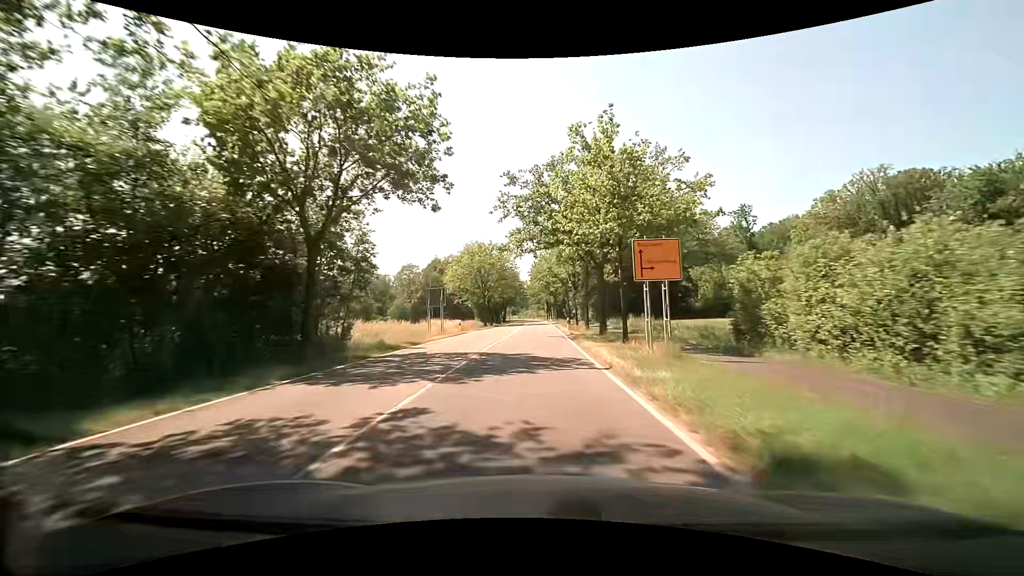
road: secondary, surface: asphalt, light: Day
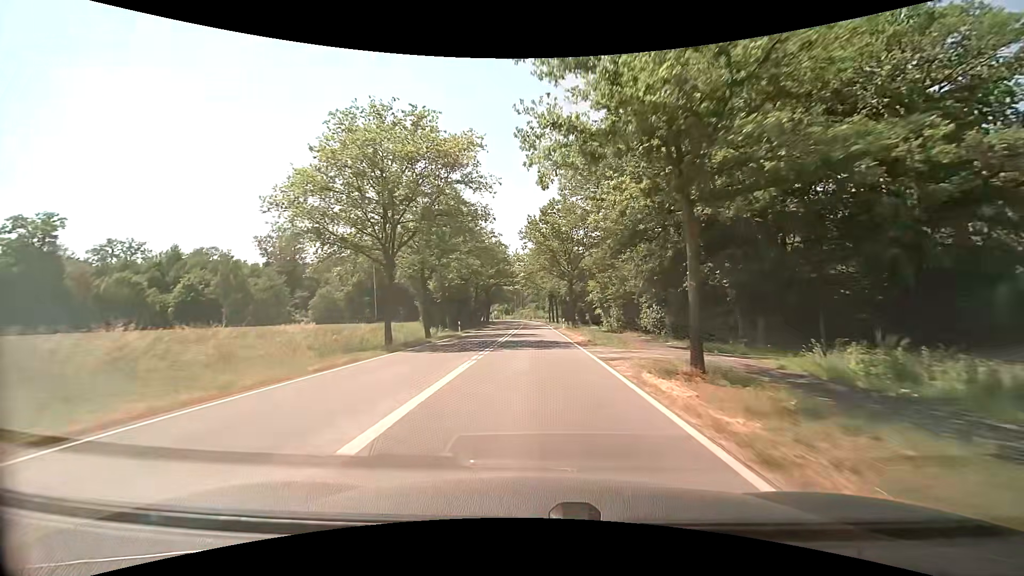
(-0.1, +49.4) m; 0°
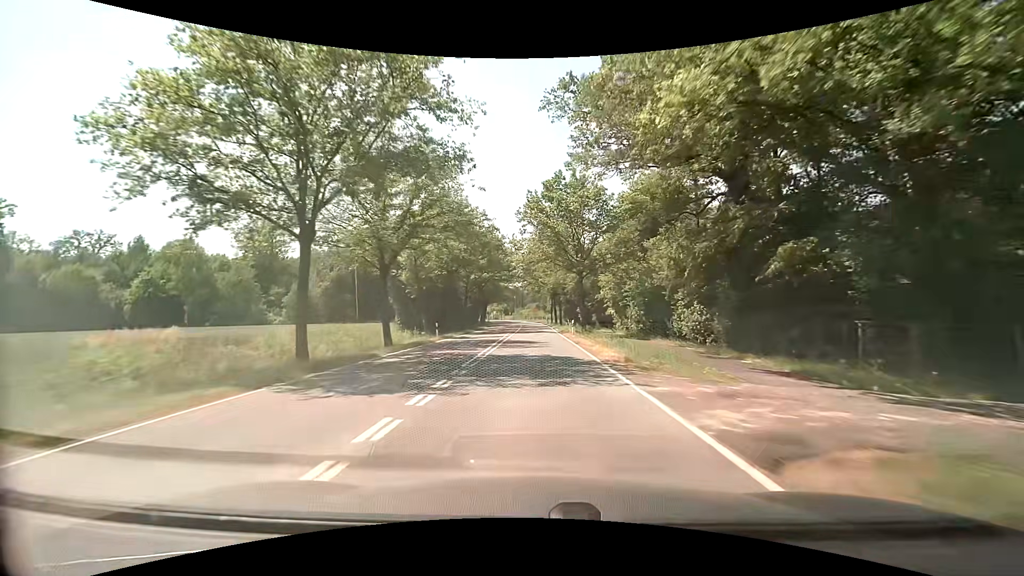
(0.0, +10.3) m; 0°
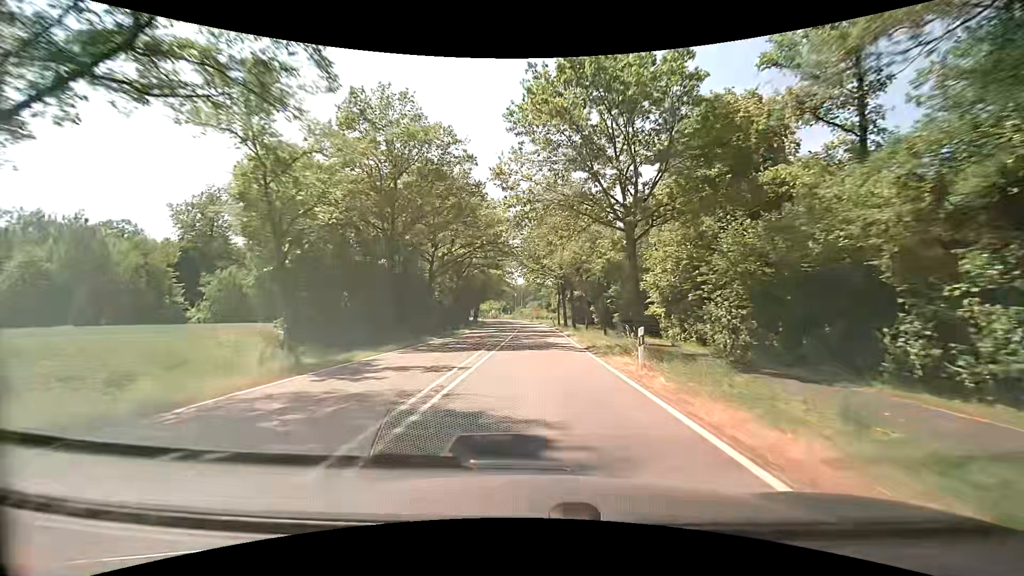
(-0.1, +21.1) m; -1°
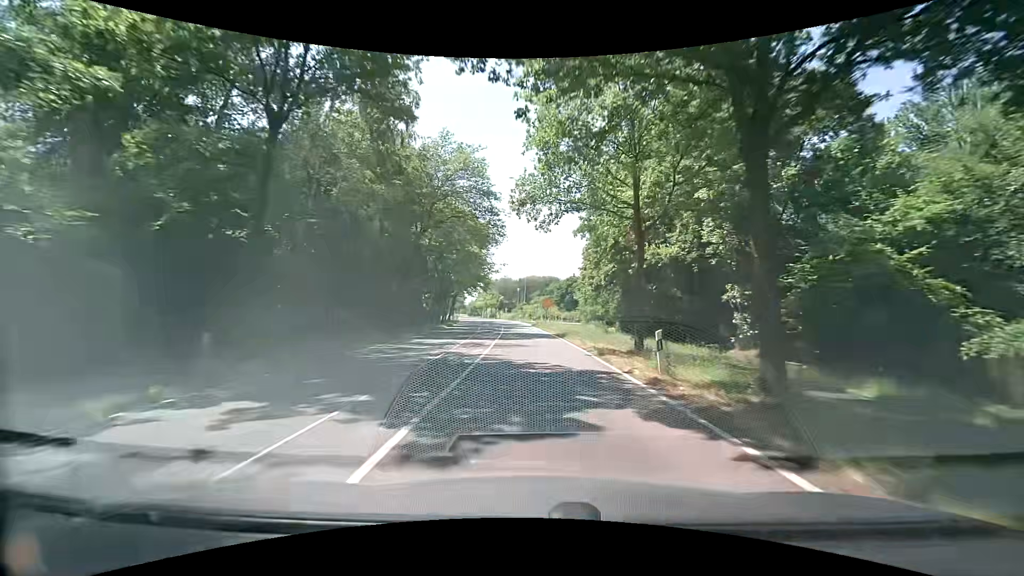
(-0.1, +53.2) m; -1°
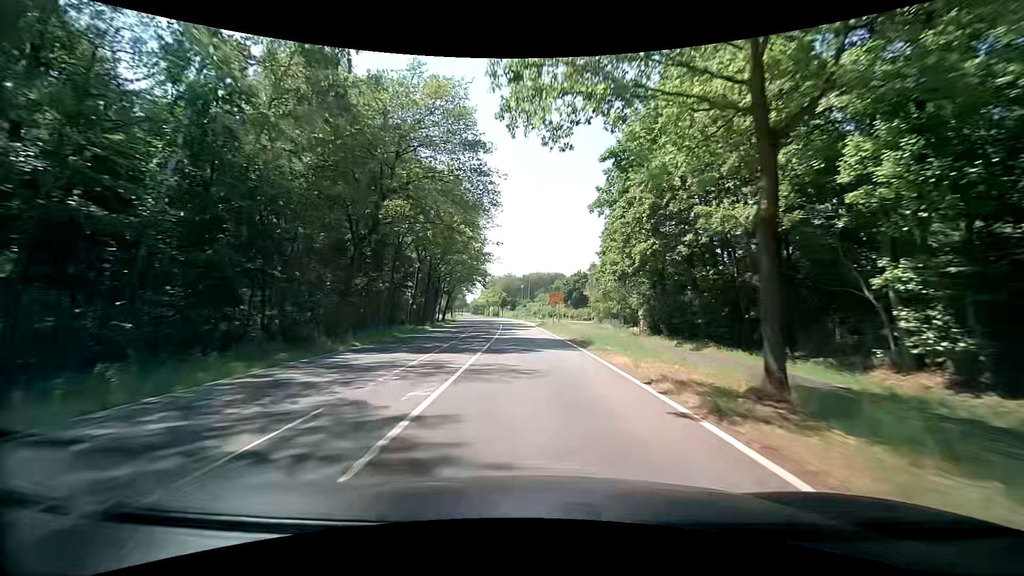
(+0.1, +10.6) m; +1°
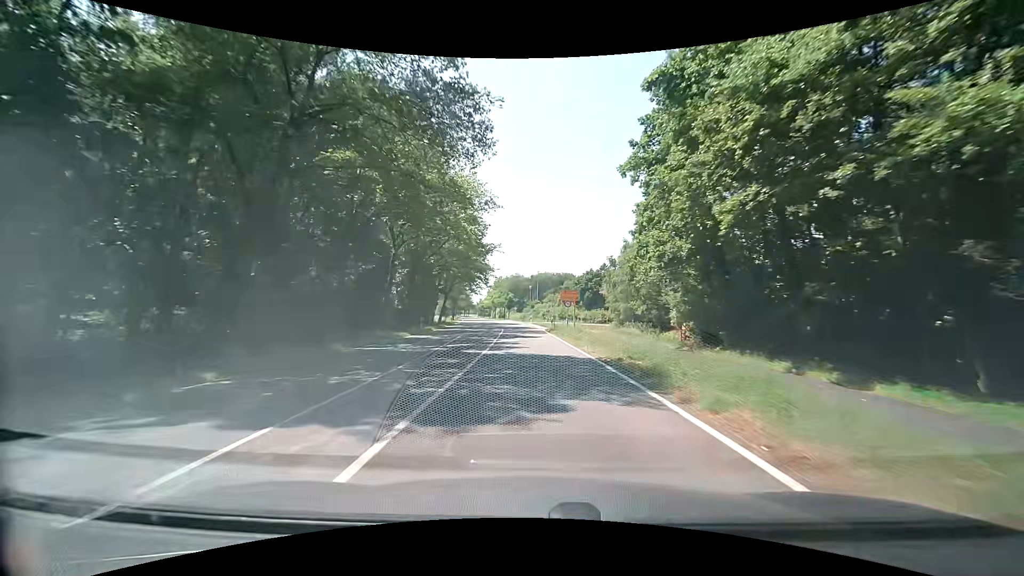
(-0.3, +10.5) m; -2°
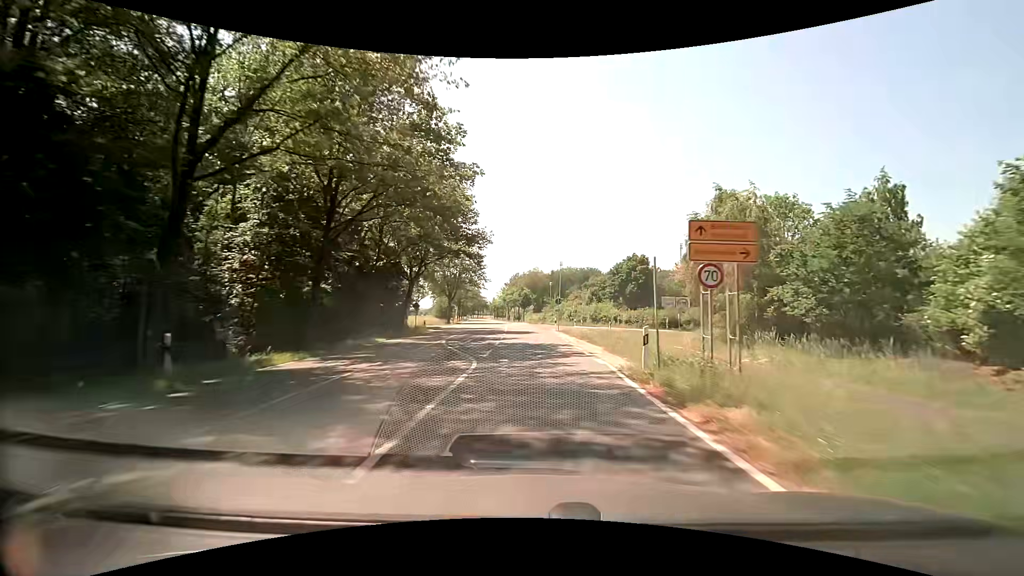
(-0.5, +31.2) m; -2°
(0, +10) (0, +20) (0, +30) (-1, +40) (-1, +50) (-2, +60) (-2, +70) (-3, +80) (-4, +90) (-5, +100) m
